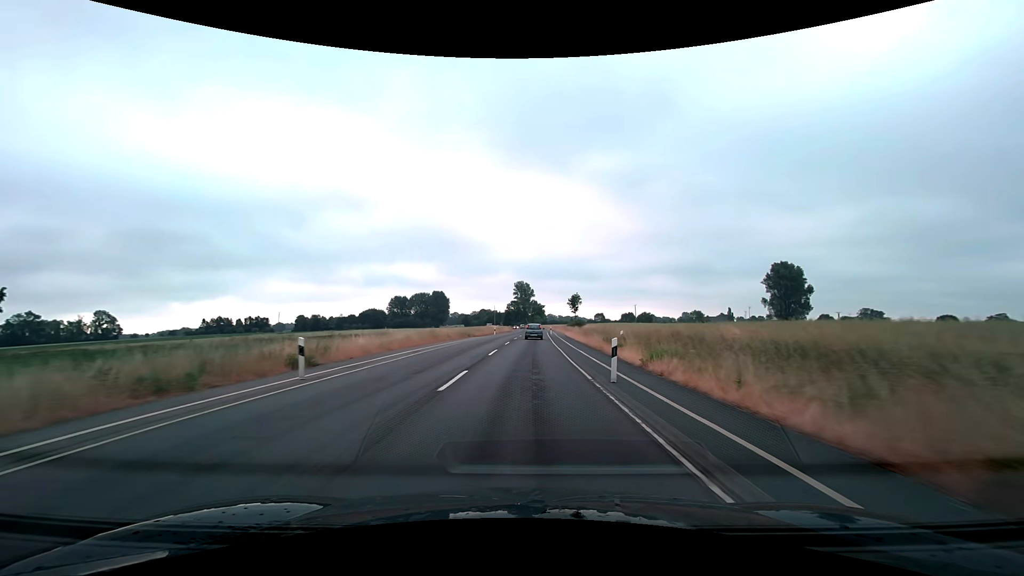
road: secondary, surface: asphalt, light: Day
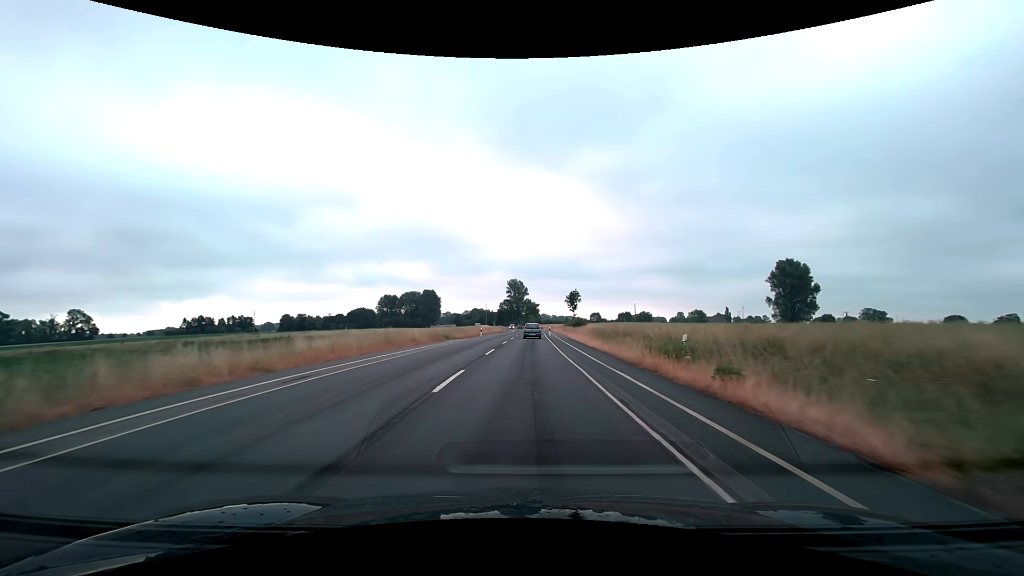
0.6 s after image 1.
(+0.1, +12.5) m; +1°
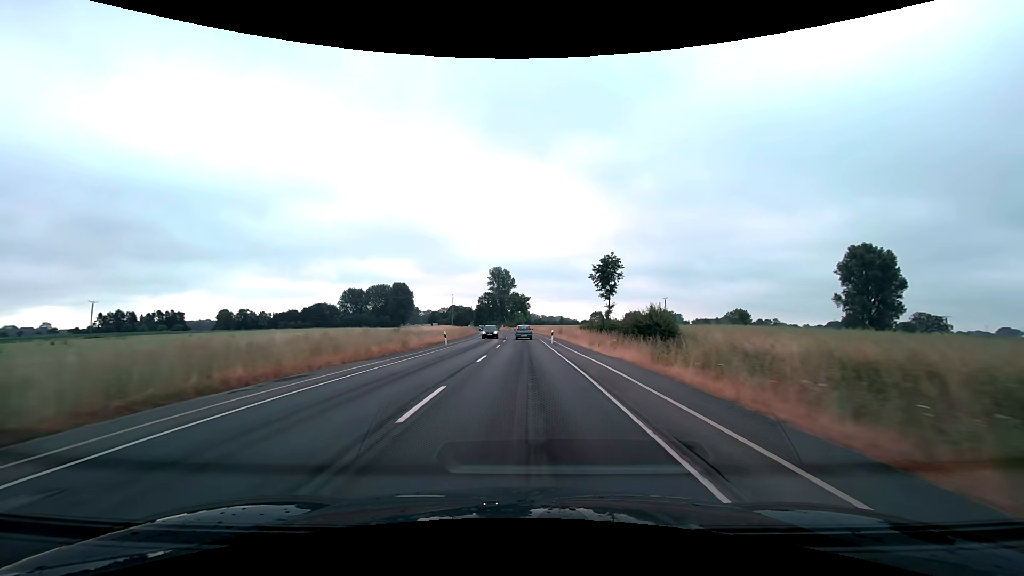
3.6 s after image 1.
(+1.2, +62.4) m; +1°
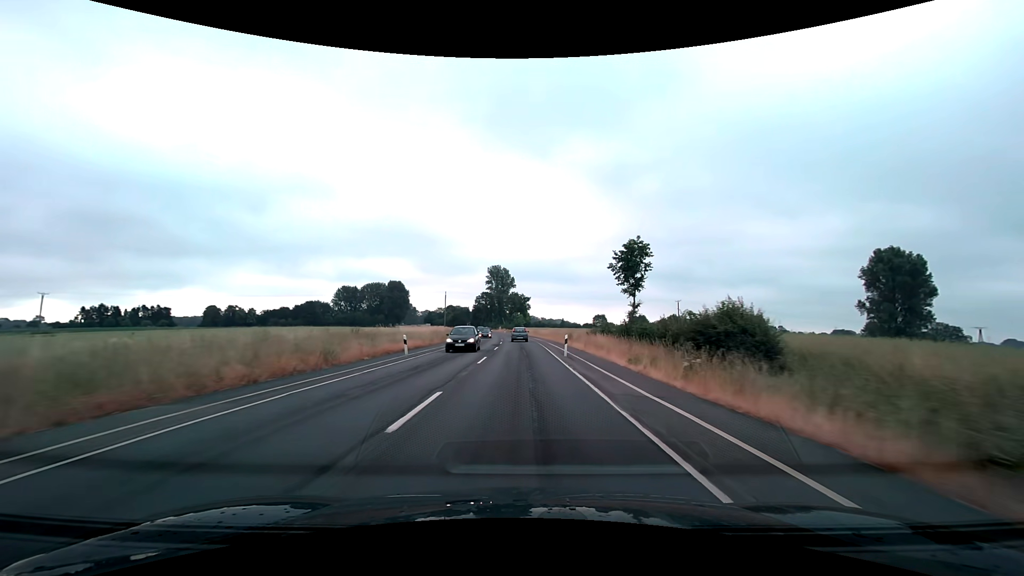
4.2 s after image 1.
(0.0, +12.5) m; 0°
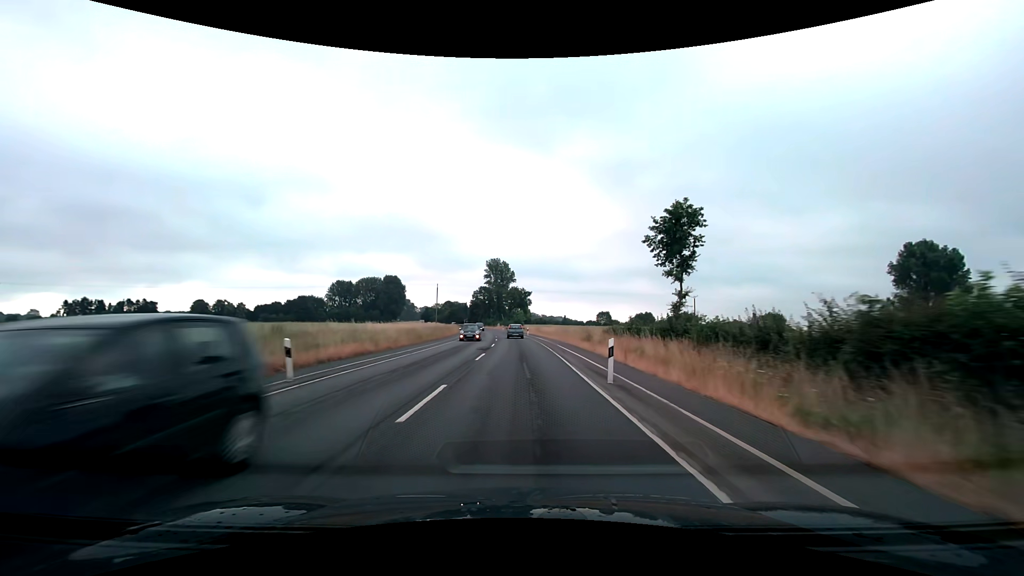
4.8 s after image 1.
(0.0, +12.5) m; 0°
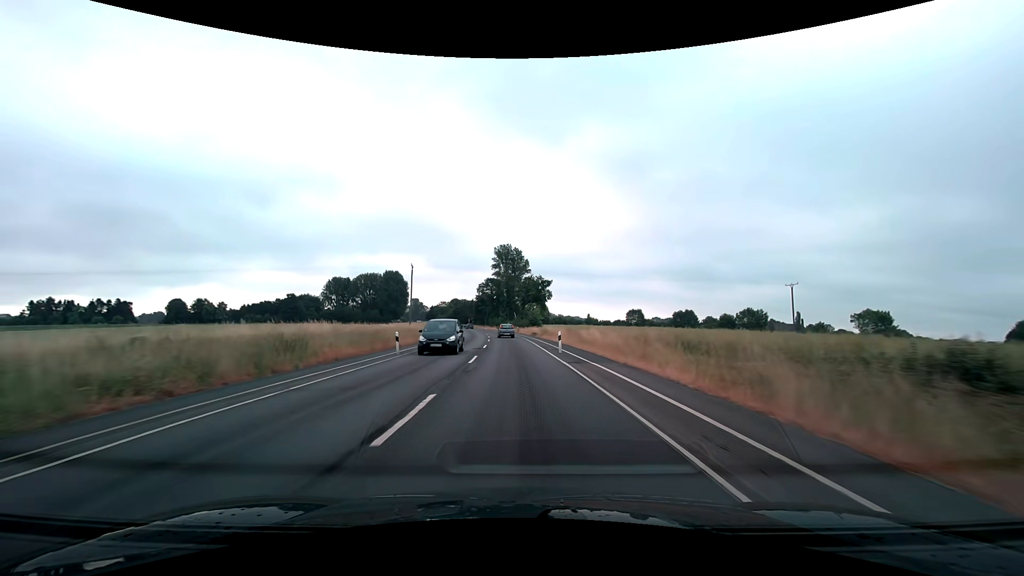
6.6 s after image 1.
(-0.4, +37.5) m; -2°
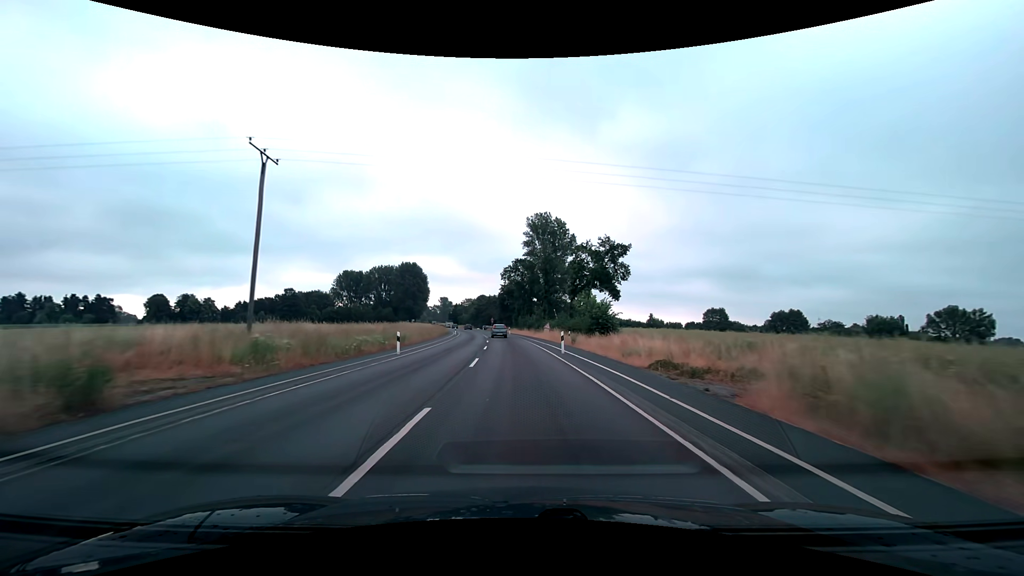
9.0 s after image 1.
(-1.9, +50.0) m; -4°
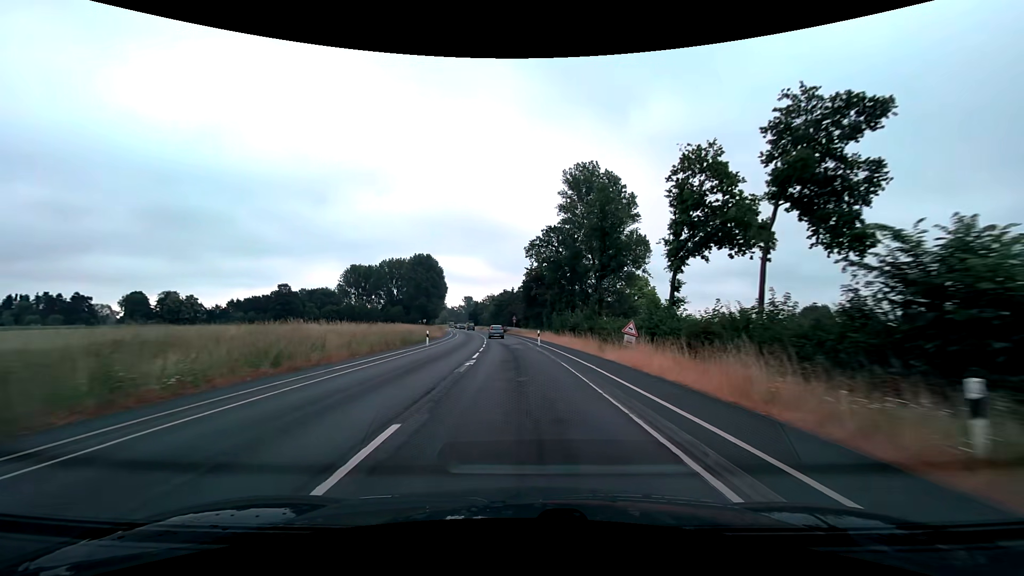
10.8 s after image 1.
(-1.0, +37.5) m; -3°
(0, +10) (0, +20) (-1, +30) (-1, +40) (-2, +50) (-3, +60) (-4, +70) (-5, +80) (-7, +90) (-8, +100) m
